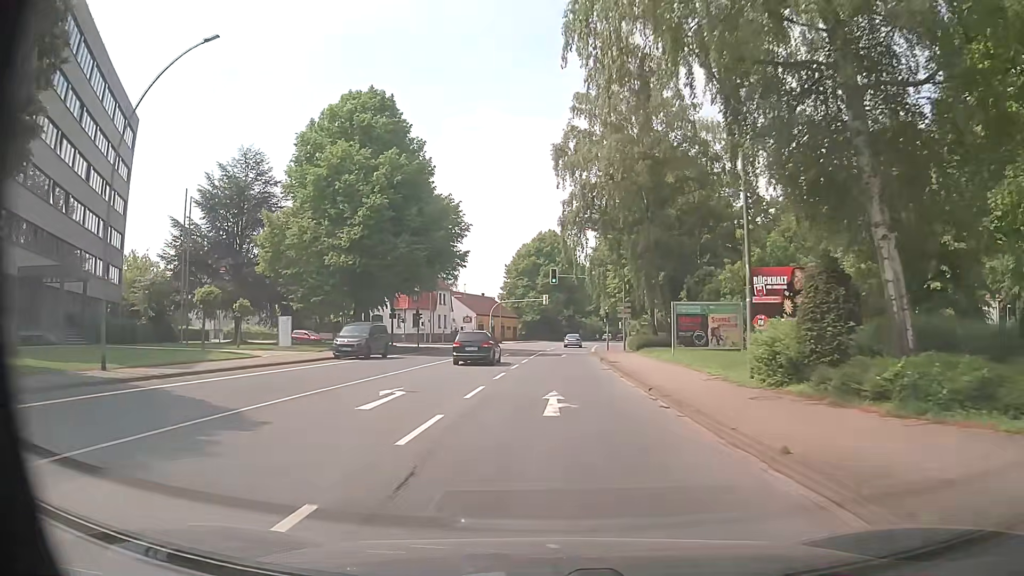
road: primary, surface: asphalt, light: Day
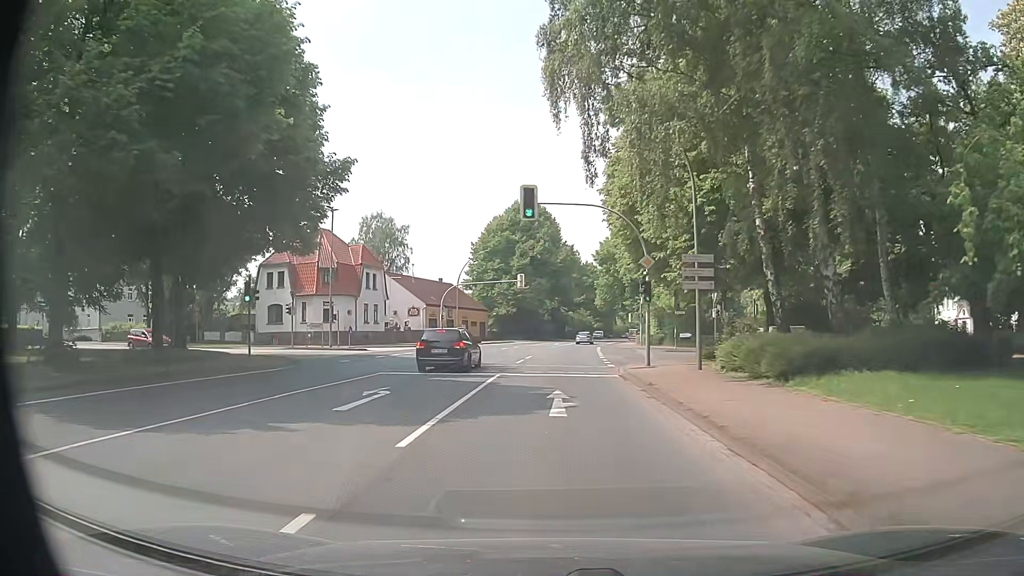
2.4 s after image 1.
(+0.5, +30.6) m; +2°
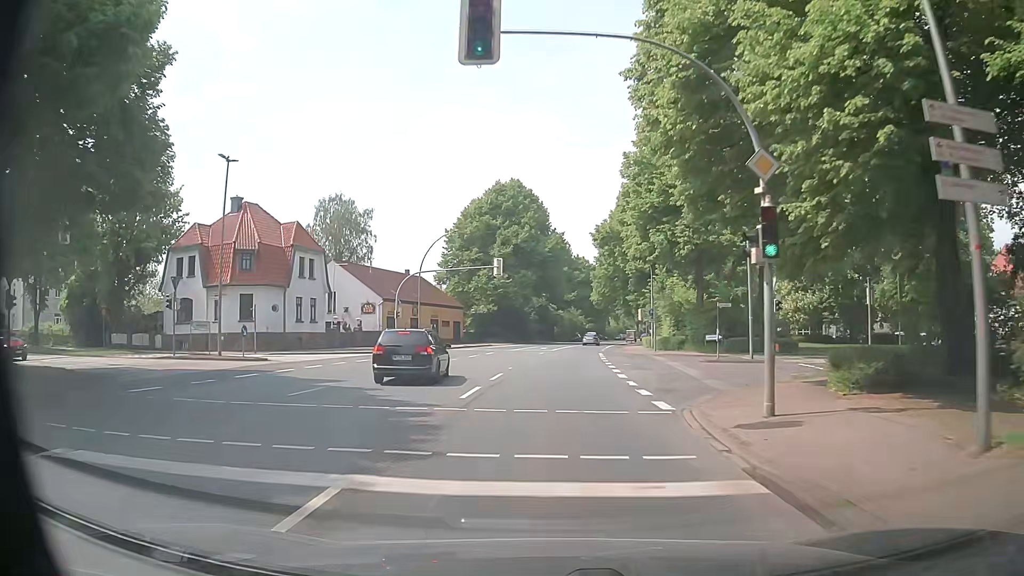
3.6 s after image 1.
(+0.1, +15.3) m; +2°
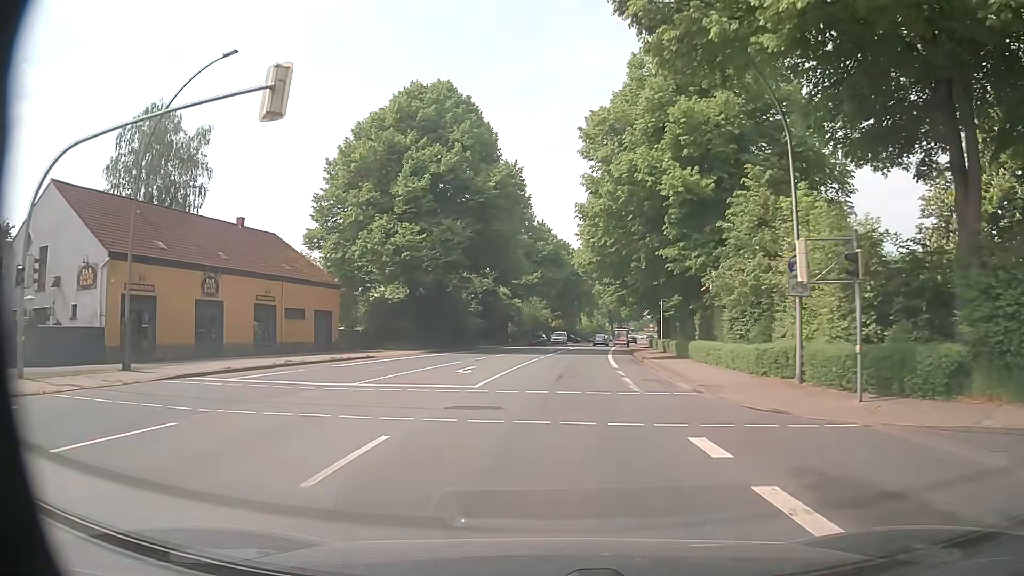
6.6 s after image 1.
(+0.6, +38.3) m; +3°
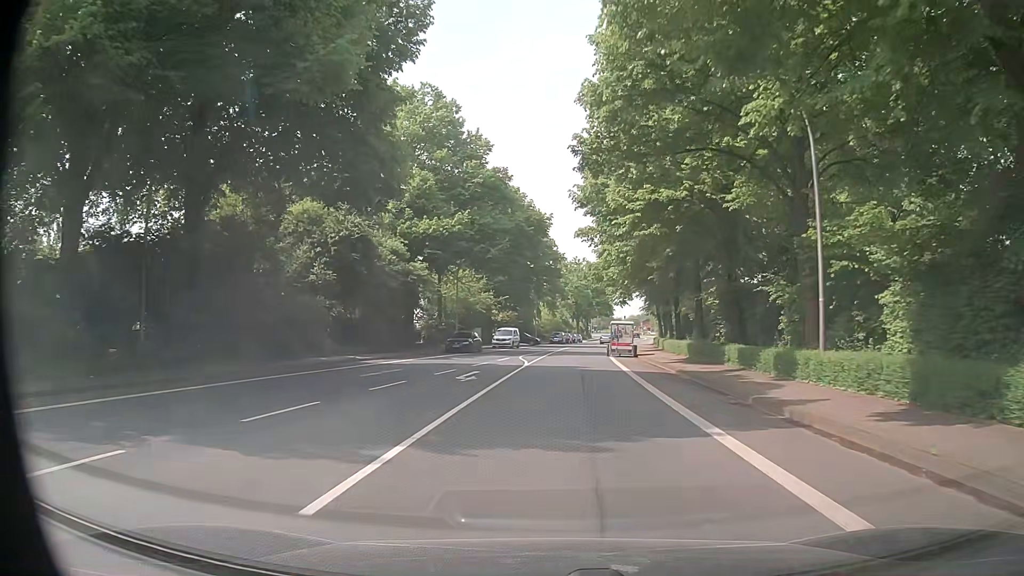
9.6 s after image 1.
(+1.3, +38.2) m; +4°
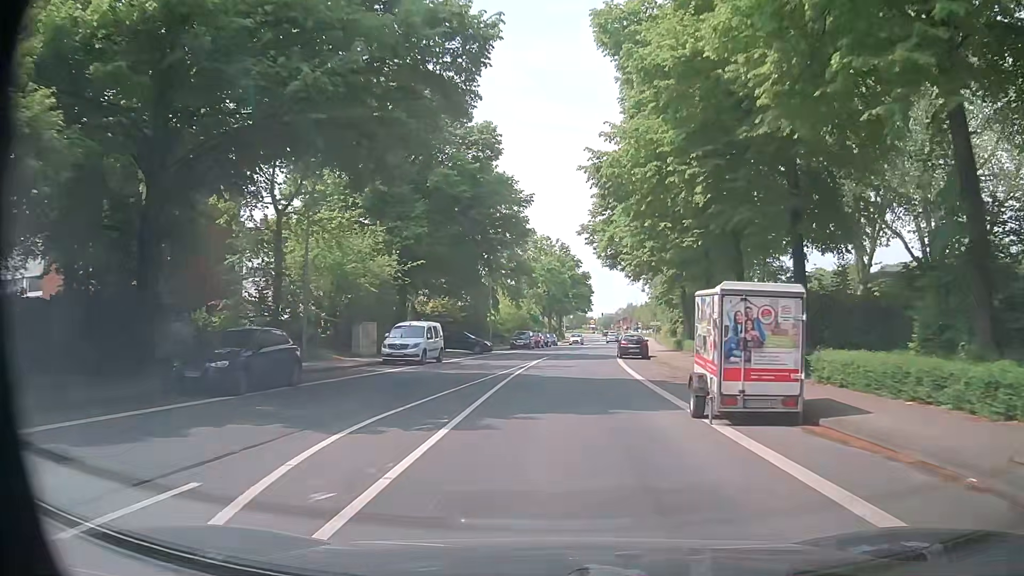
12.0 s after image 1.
(+0.6, +30.6) m; +2°
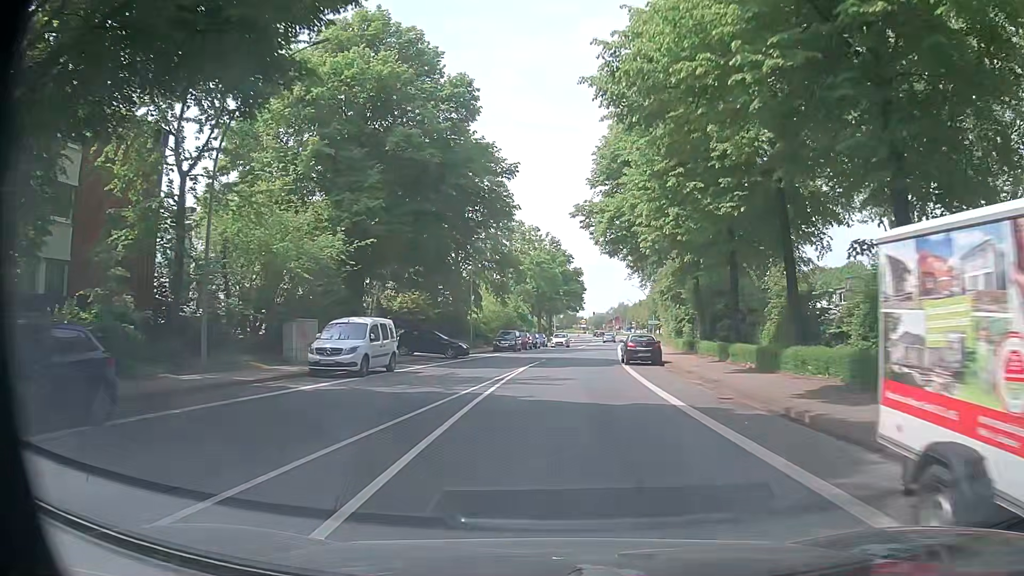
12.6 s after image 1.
(+0.1, +7.6) m; +2°
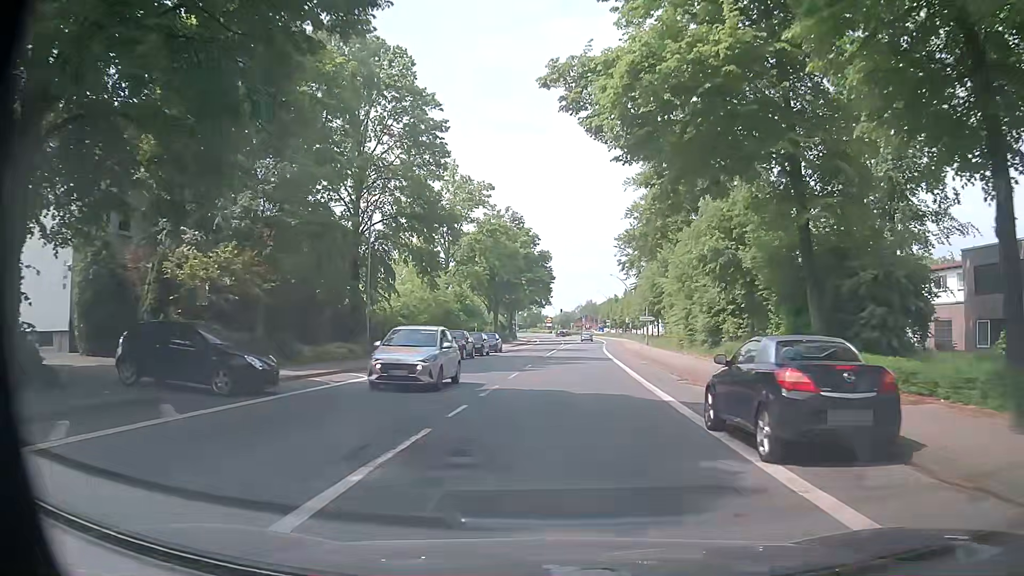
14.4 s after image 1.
(+0.3, +22.9) m; +3°
(0, +10) (0, +20) (+1, +30) (+1, +40) (+2, +50) (+2, +60) (+3, +70) (+4, +80) (+4, +90) (+5, +100) m
